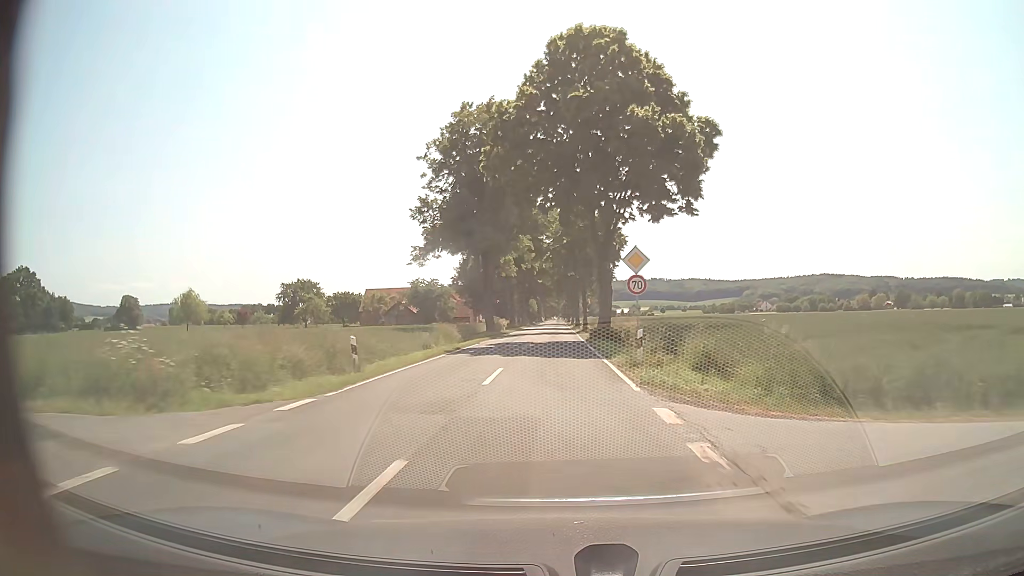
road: tertiary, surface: asphalt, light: Day
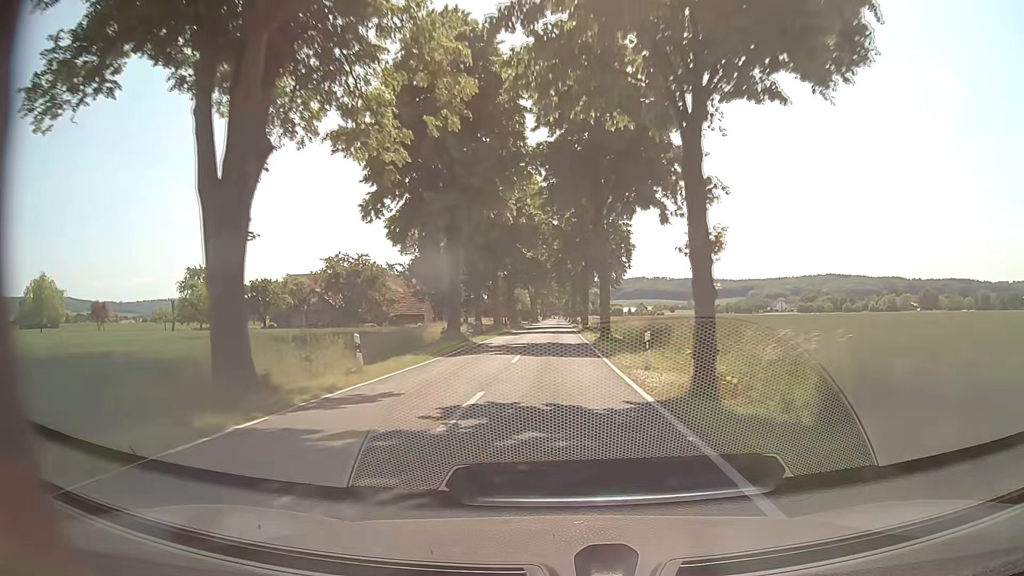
(+0.2, +47.0) m; 0°
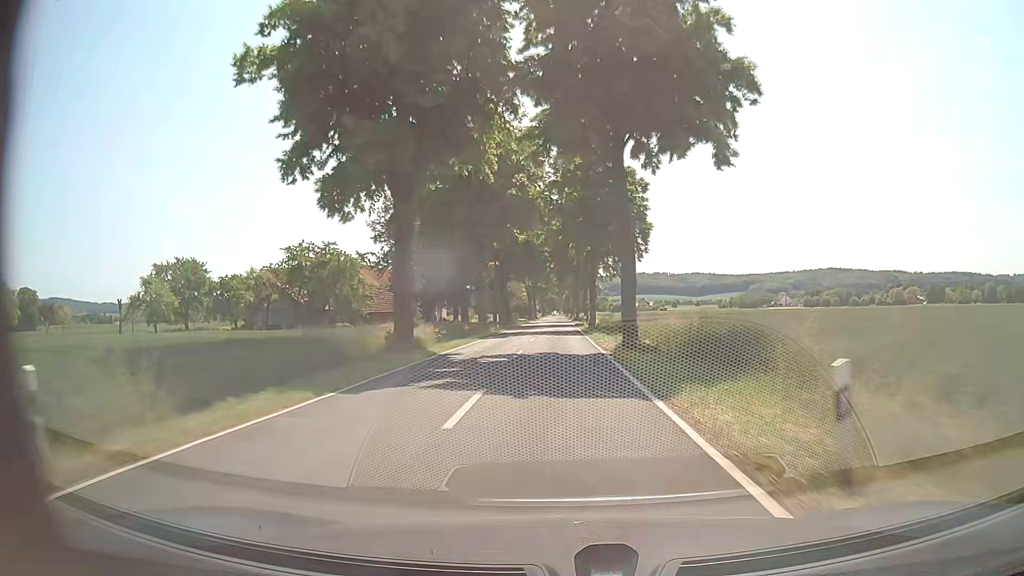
(+0.1, +11.8) m; 0°
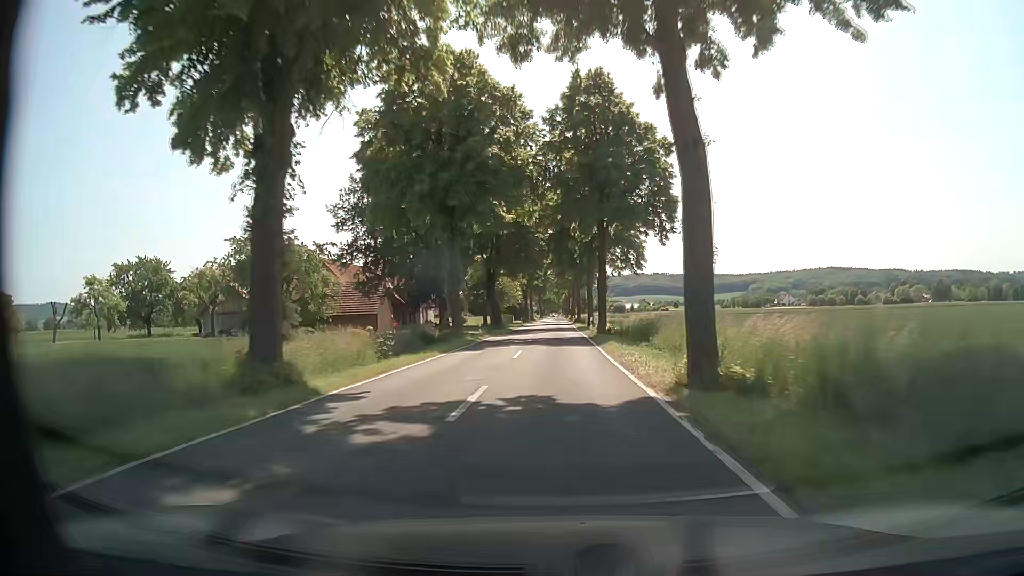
(+0.1, +11.8) m; +1°
(0, +10) (0, +20) (0, +30) (0, +40) (0, +50) (0, +60) (0, +70) (0, +80) (0, +90) (0, +100) m
